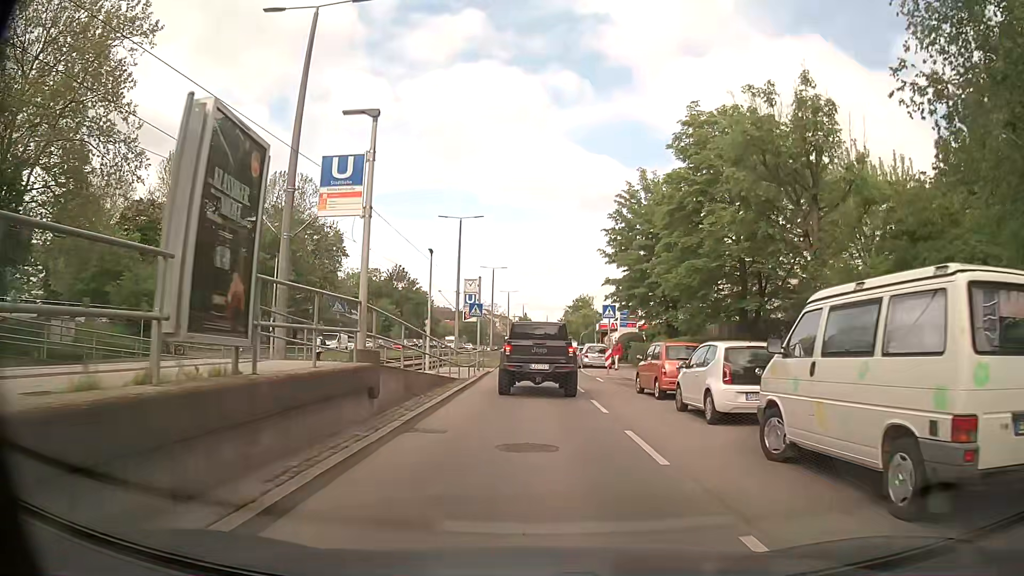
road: secondary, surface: asphalt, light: Day
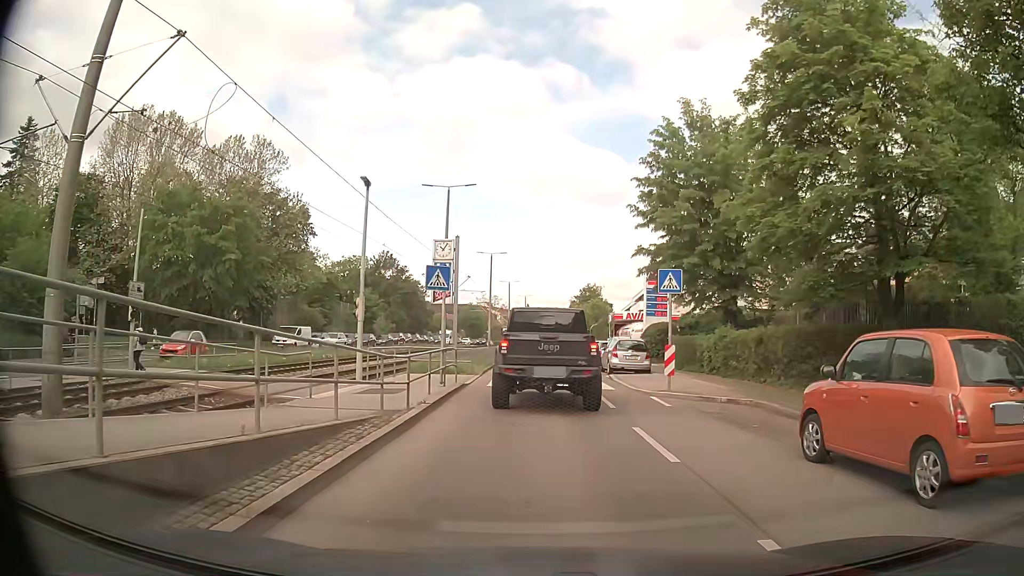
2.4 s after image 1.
(-0.1, +12.0) m; -1°
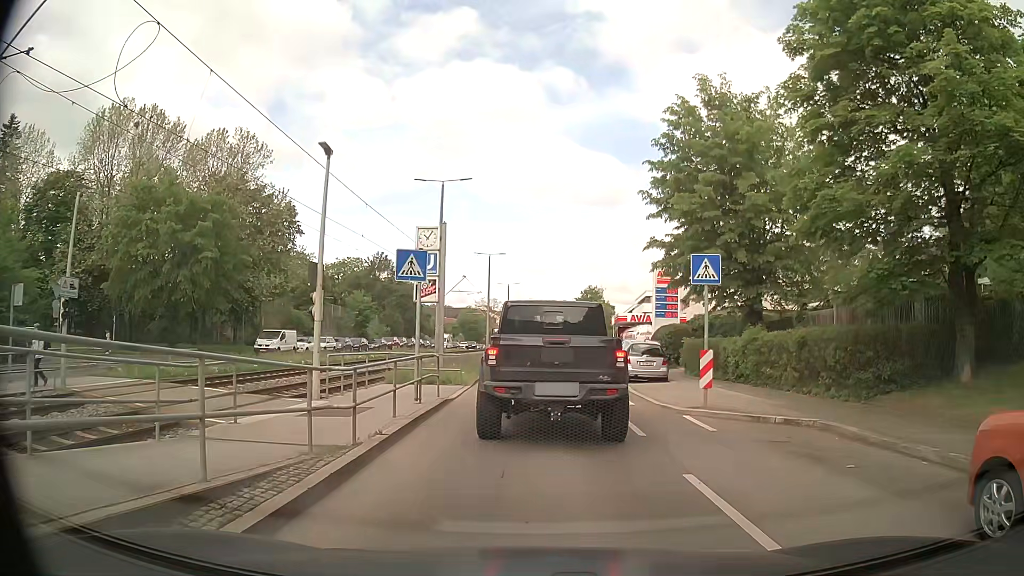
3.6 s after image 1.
(0.0, +3.4) m; +1°
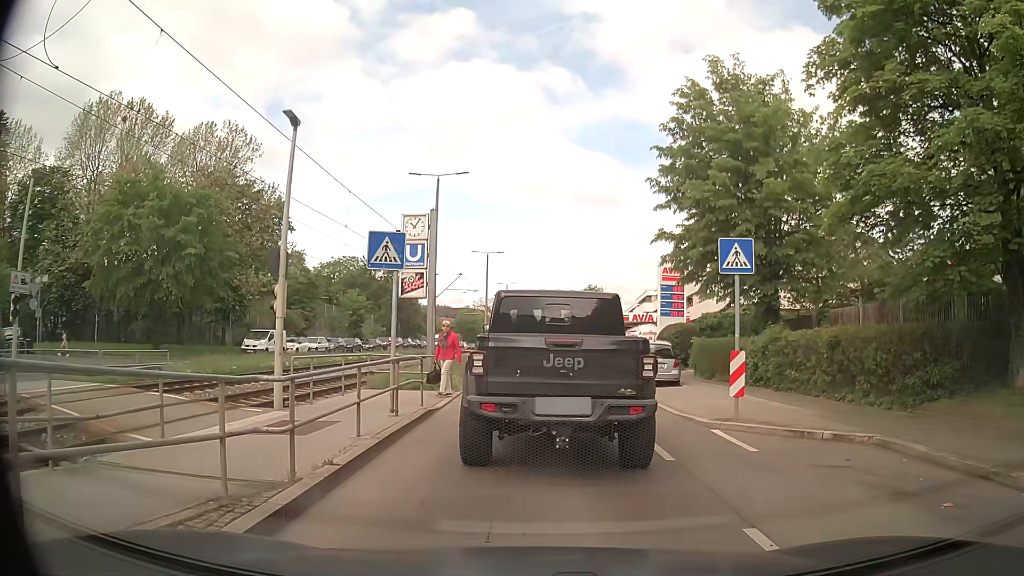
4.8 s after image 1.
(0.0, +2.0) m; -2°
